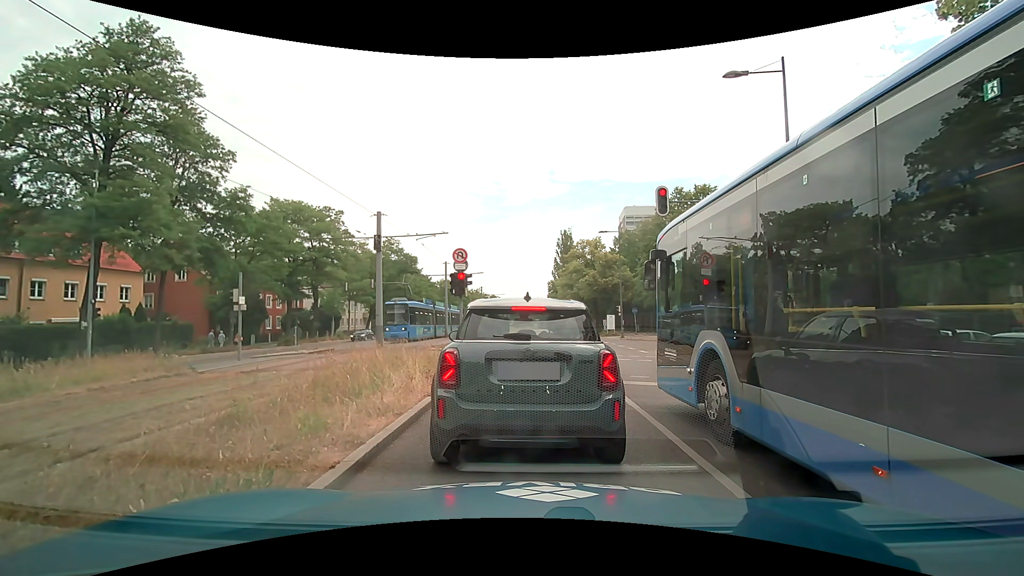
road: secondary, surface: asphalt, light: Day
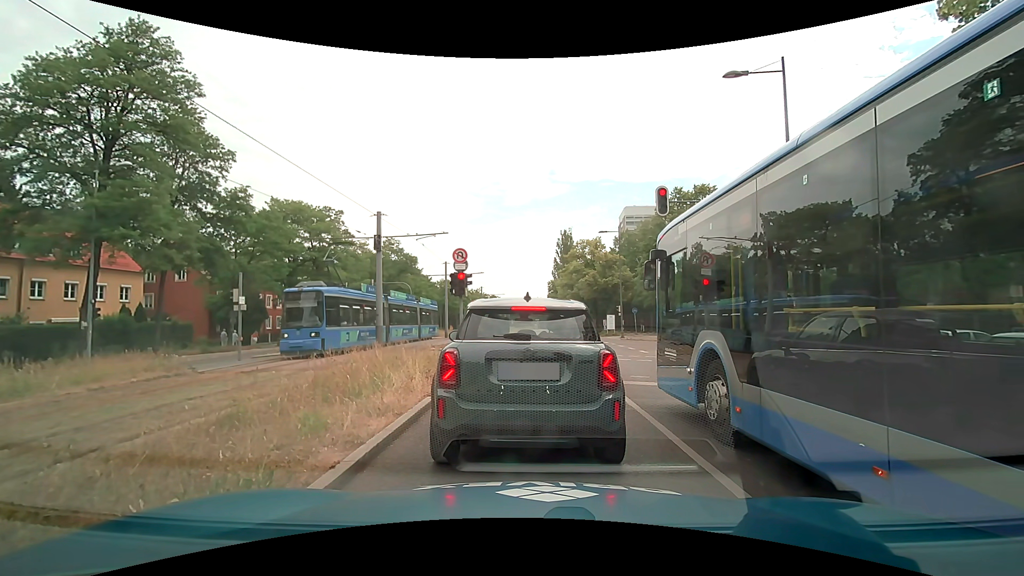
(0.0, 0.0) m; 0°
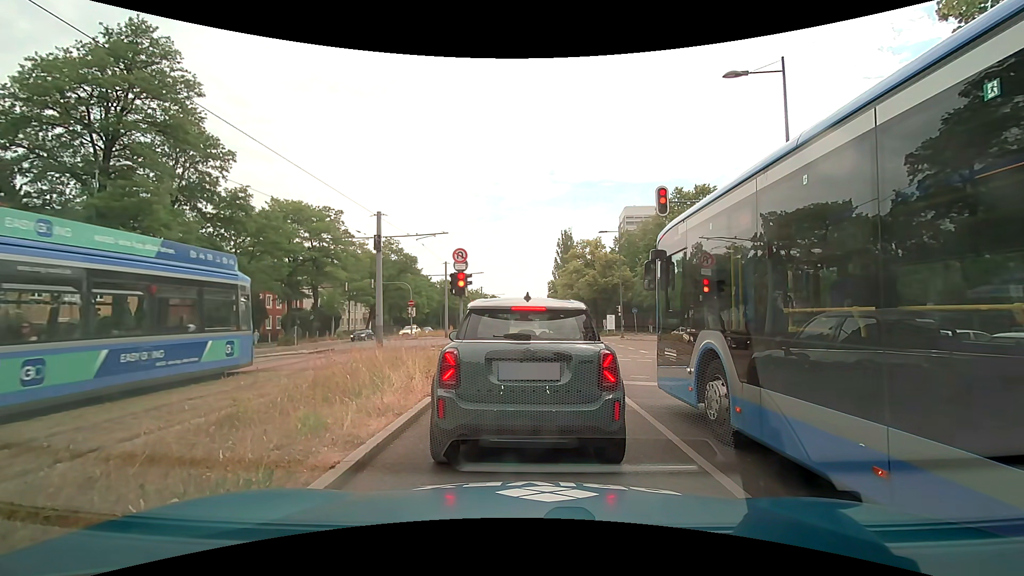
(0.0, 0.0) m; 0°
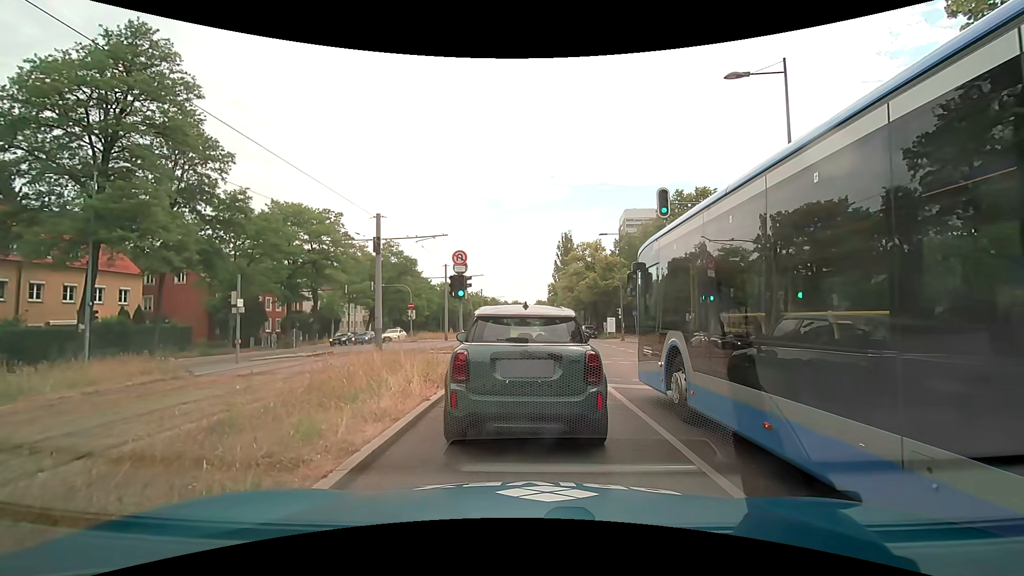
(0.0, +0.2) m; 0°
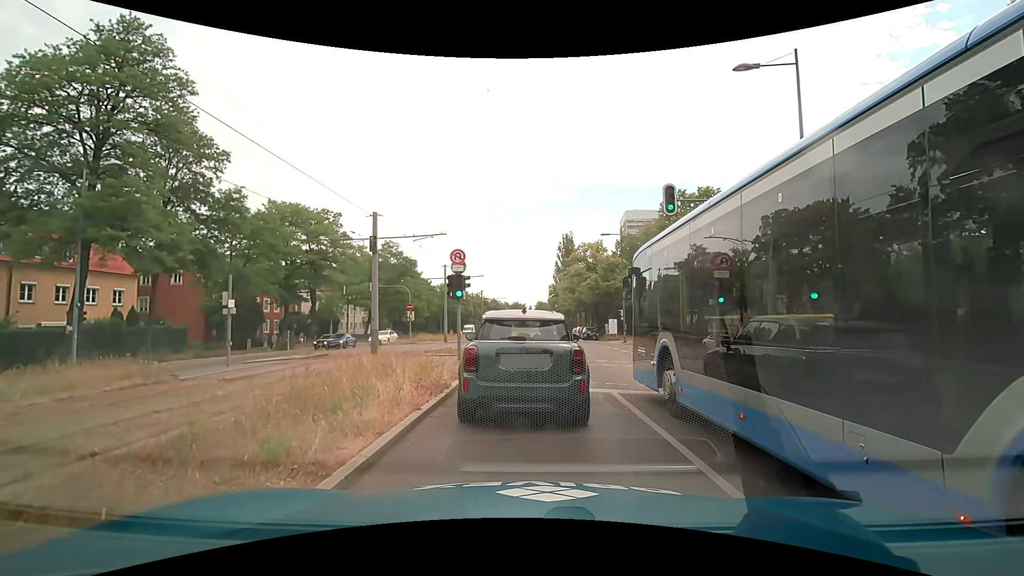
(0.0, +0.9) m; +2°
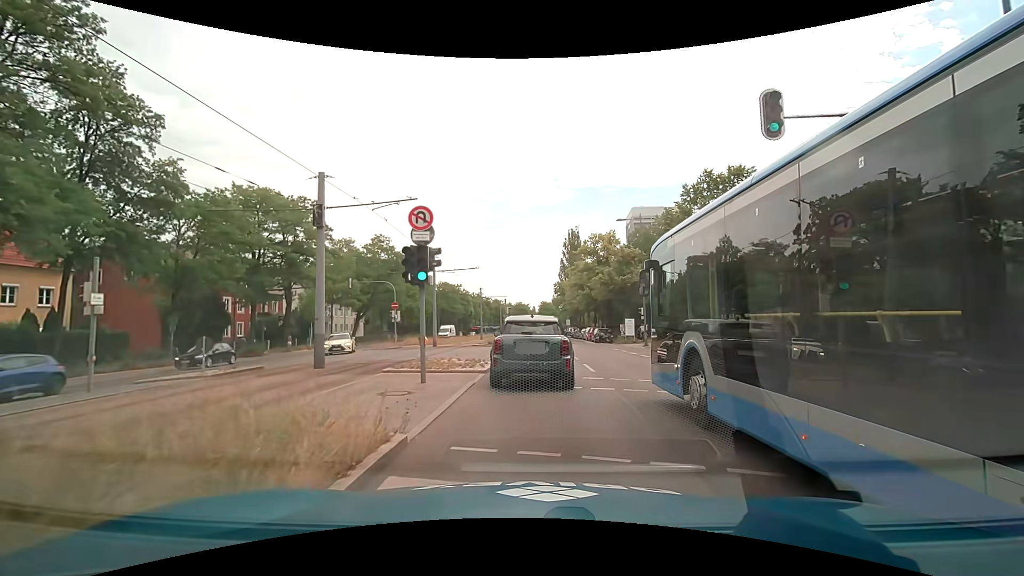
(+0.2, +7.5) m; +1°
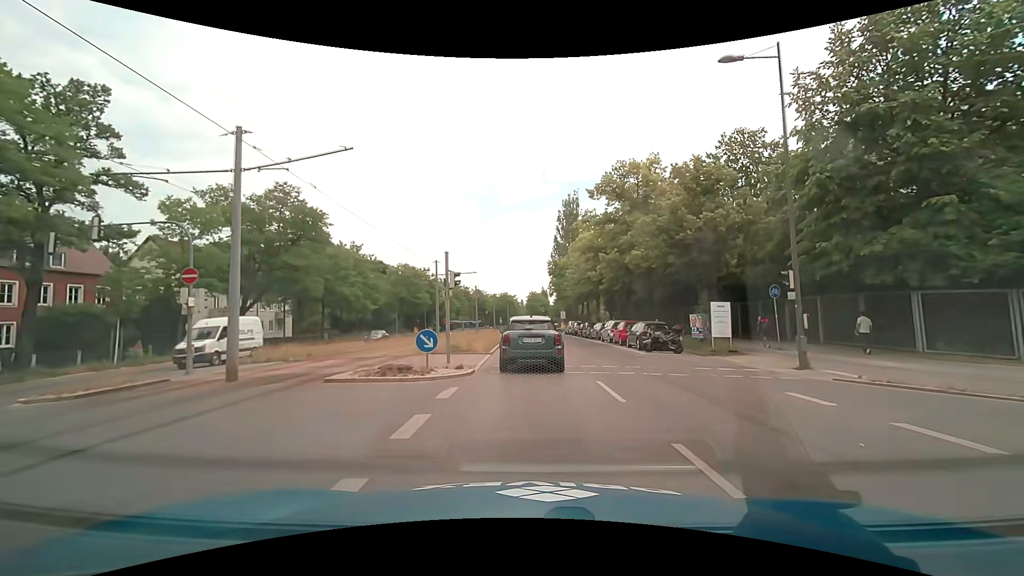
(+0.6, +25.3) m; +2°
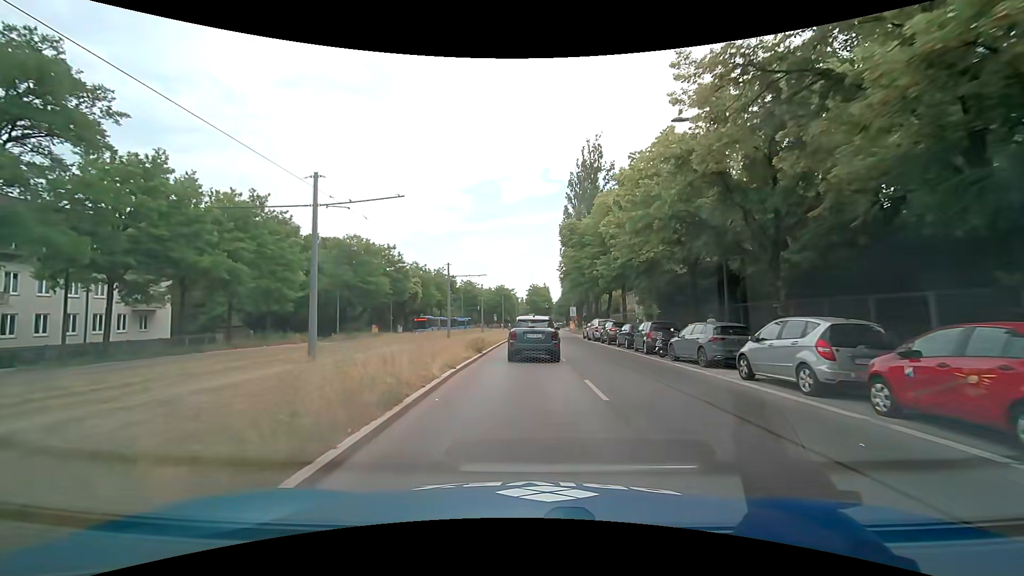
(-0.2, +25.3) m; 0°
(0, +10) (0, +20) (0, +30) (0, +40) (0, +50) (+1, +60) (+1, +70) (+2, +80) (+2, +90) (+3, +100) m
